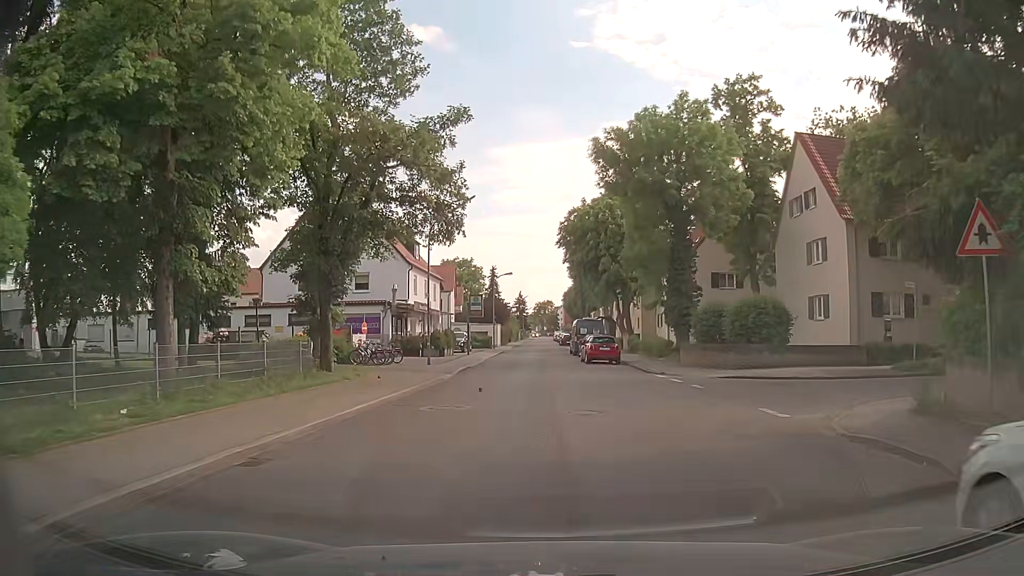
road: unclassified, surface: asphalt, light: Day
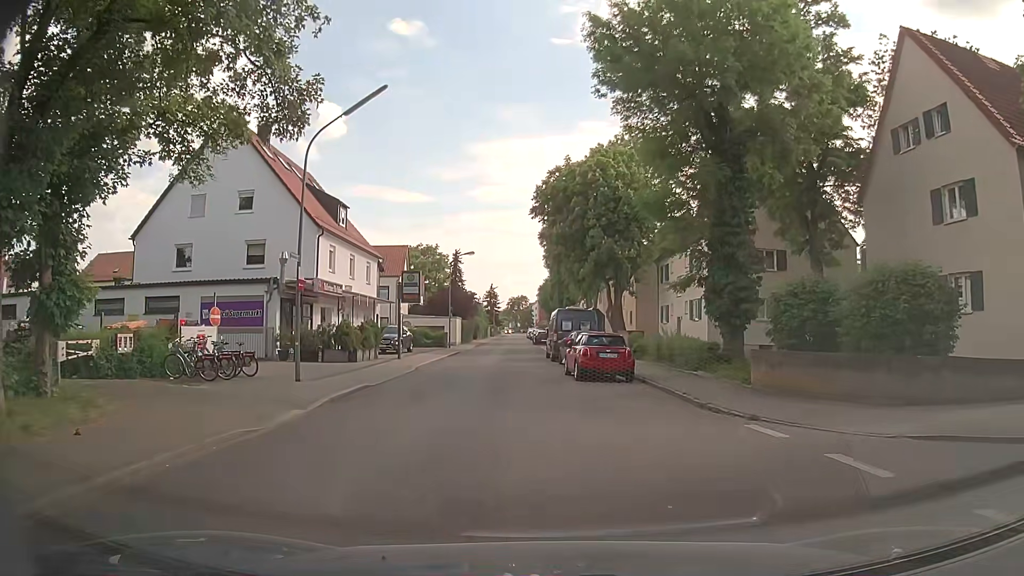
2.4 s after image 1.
(+0.3, +13.9) m; +3°
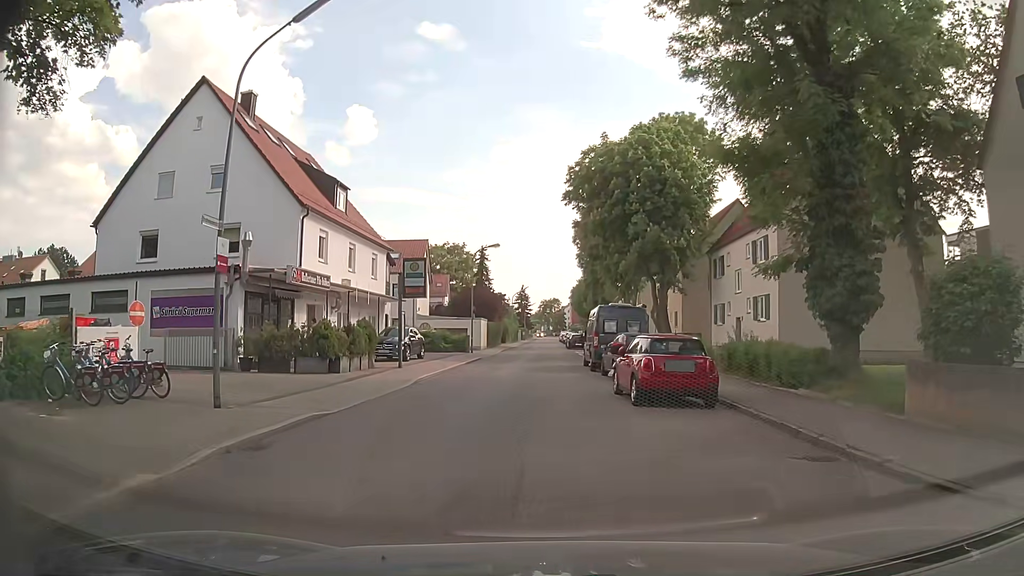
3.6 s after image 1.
(-0.2, +6.4) m; -2°
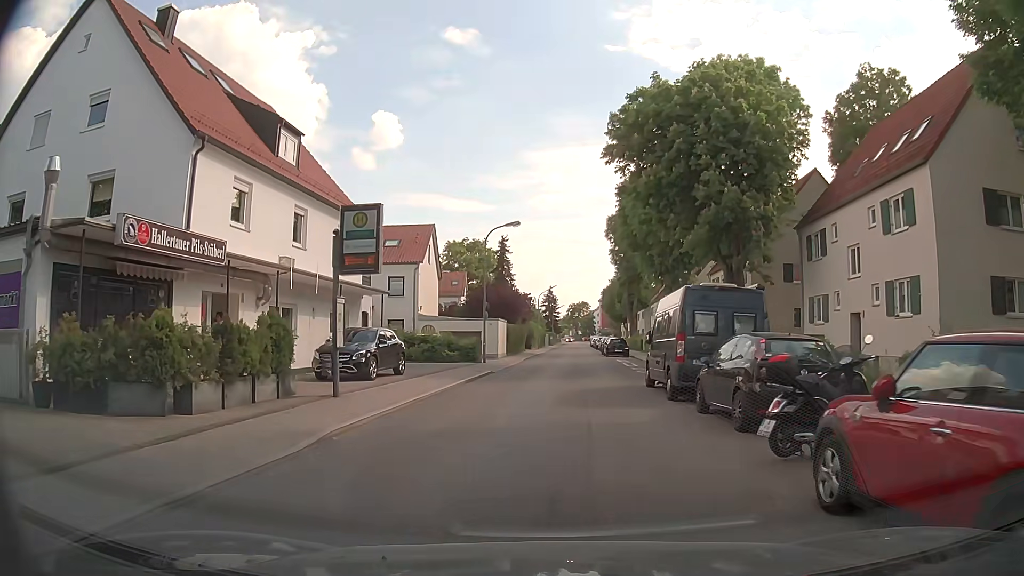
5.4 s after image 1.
(-0.5, +11.0) m; -3°
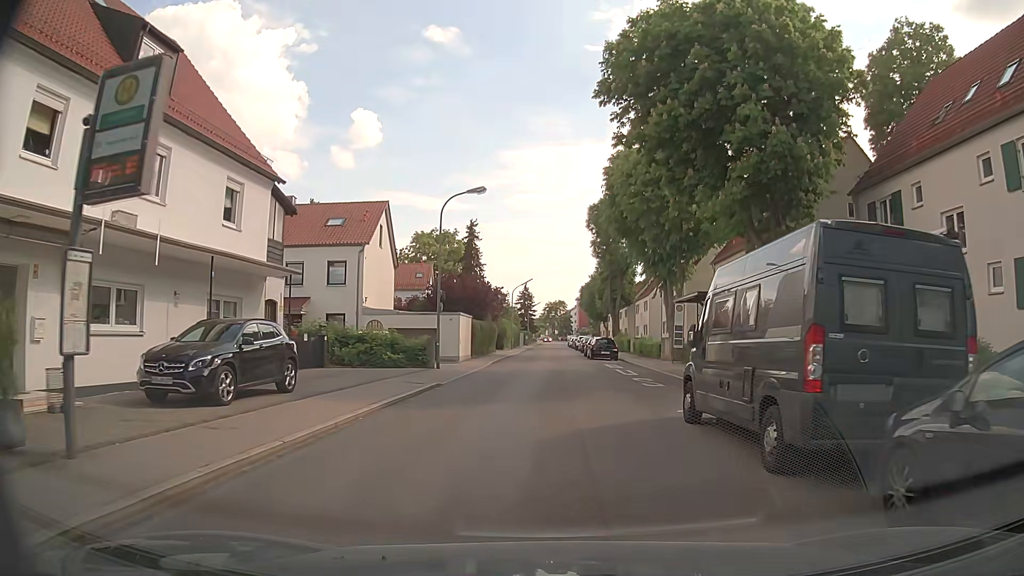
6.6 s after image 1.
(0.0, +8.2) m; +1°
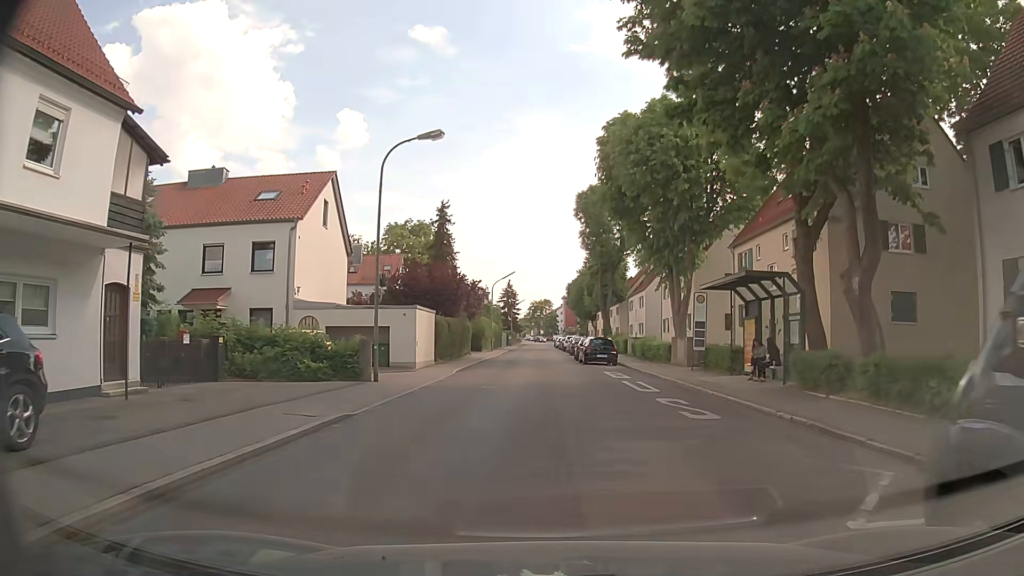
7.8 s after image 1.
(+0.2, +8.0) m; +2°
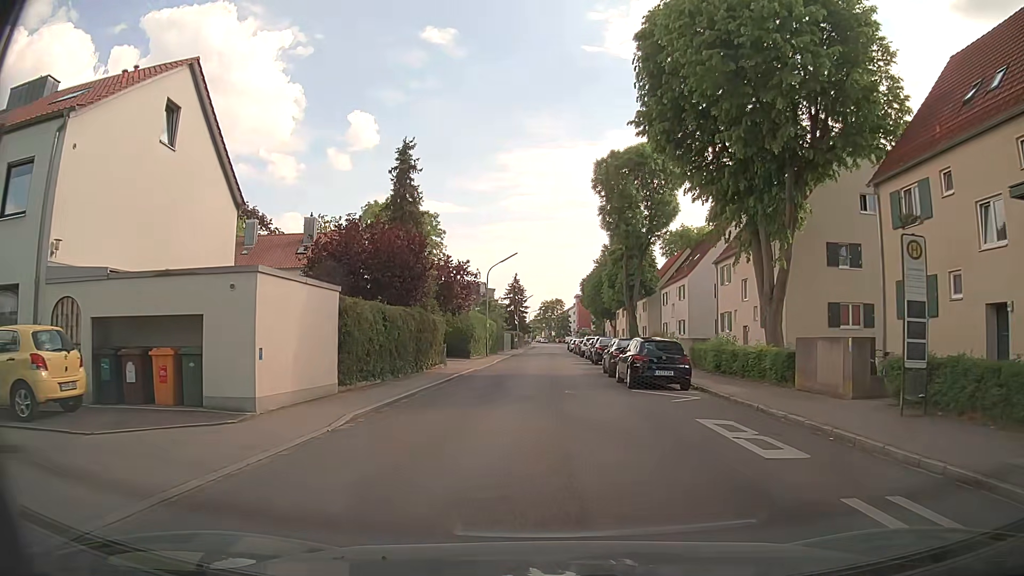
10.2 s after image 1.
(-0.1, +16.0) m; -2°
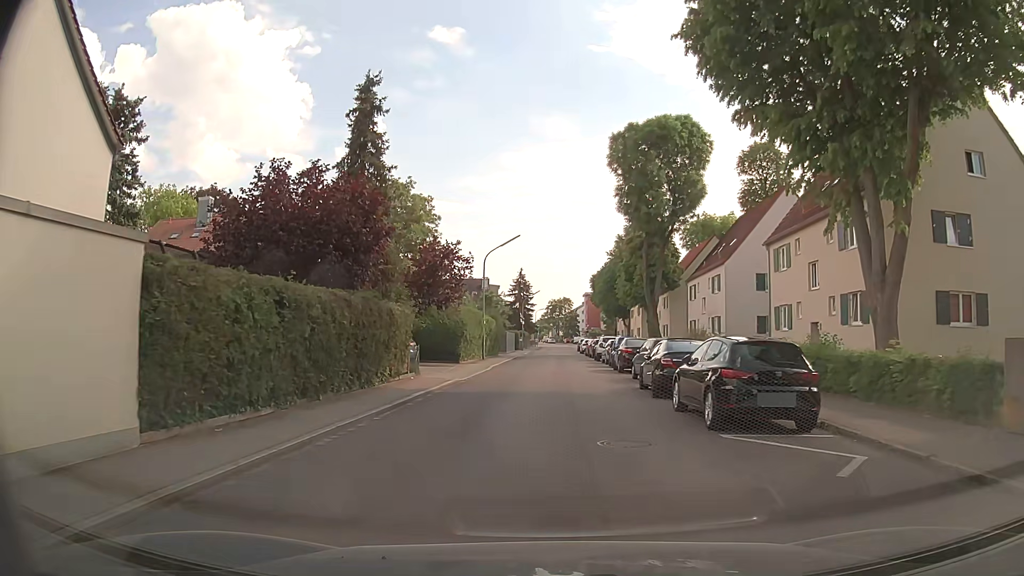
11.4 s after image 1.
(+0.1, +8.7) m; 0°
(0, +10) (0, +20) (0, +30) (+1, +40) (+1, +50) (+1, +60) (+2, +70) (+2, +80) (+3, +90) (+4, +100) m
